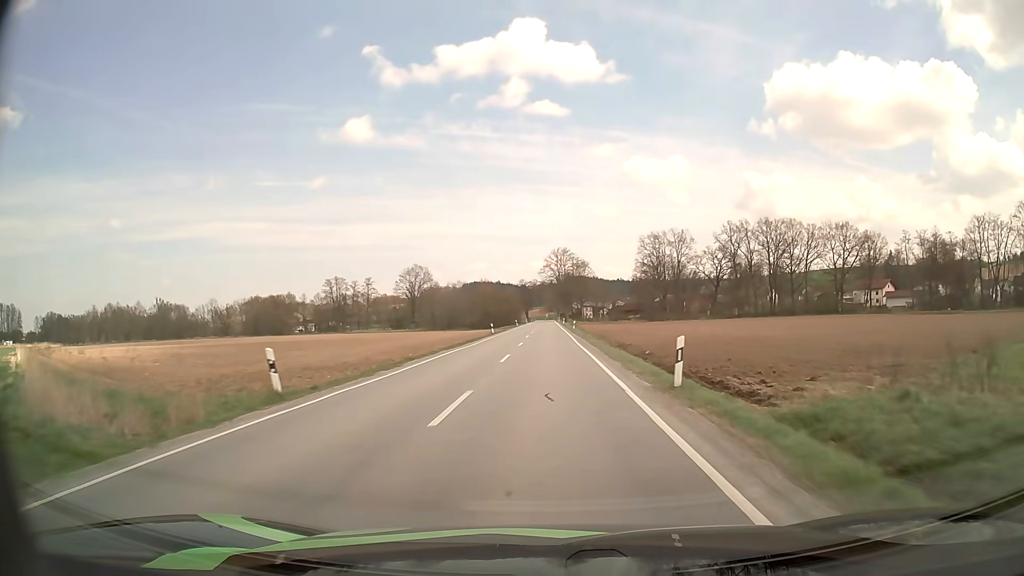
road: secondary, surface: asphalt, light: Day
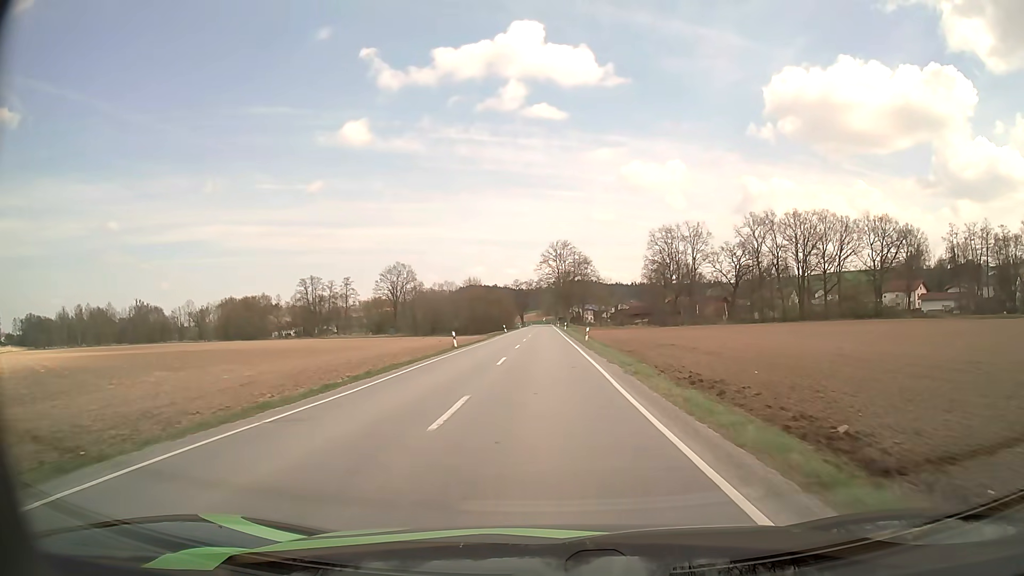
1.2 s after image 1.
(0.0, +23.8) m; 0°
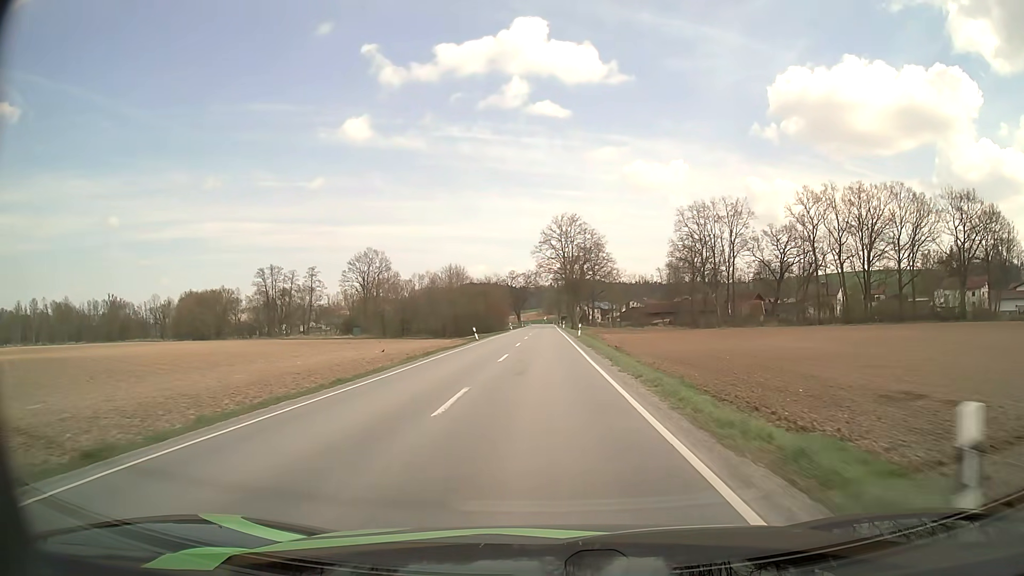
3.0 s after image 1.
(0.0, +35.1) m; 0°
(0, +10) (0, +20) (0, +30) (0, +40) (0, +50) (0, +60) (0, +70) (0, +80) (0, +90) (0, +100) m
